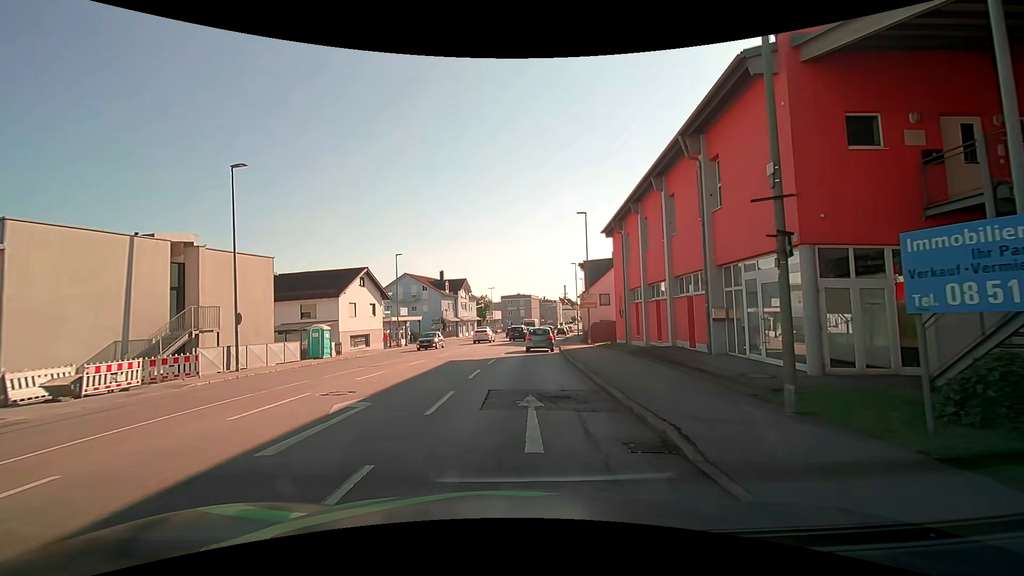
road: tertiary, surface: asphalt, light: Day
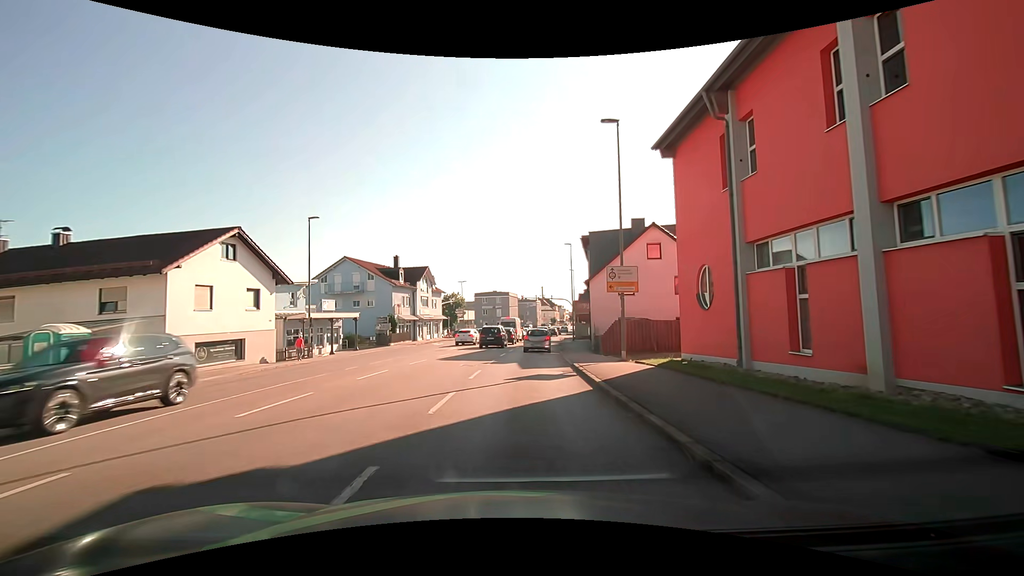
(+0.4, +18.3) m; +3°
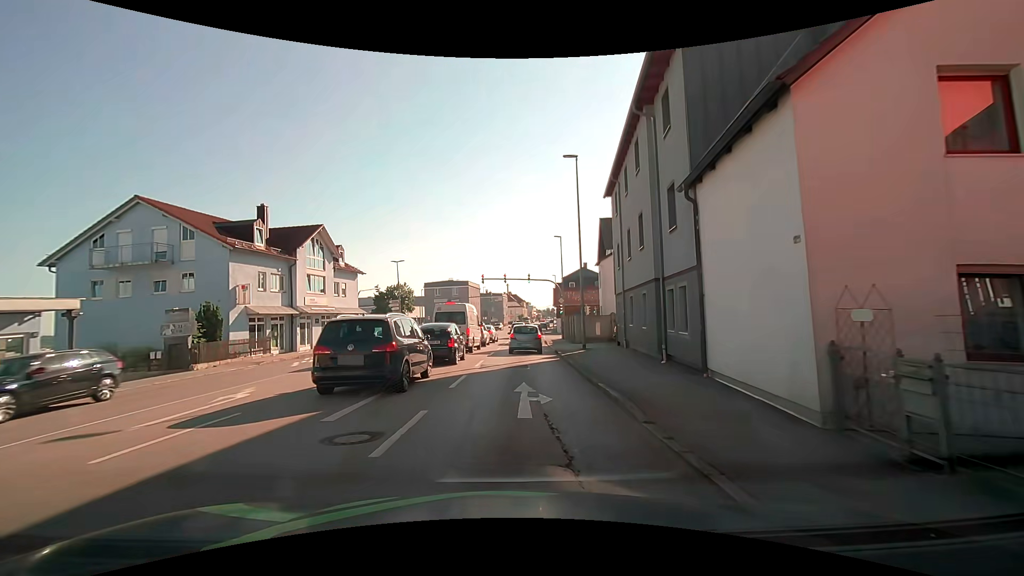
(+1.1, +26.7) m; +4°
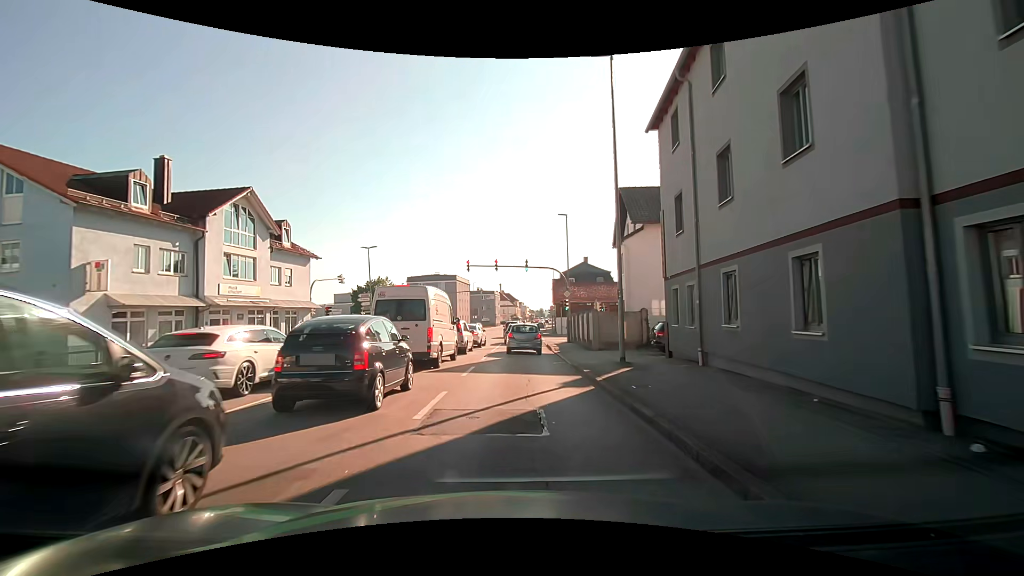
(0.0, +10.2) m; +1°
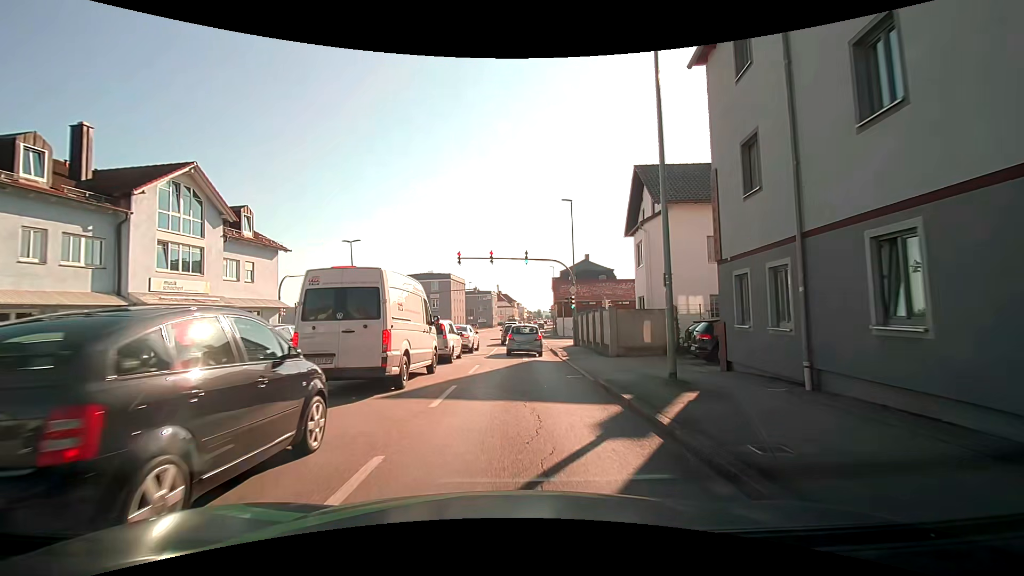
(0.0, +5.0) m; 0°
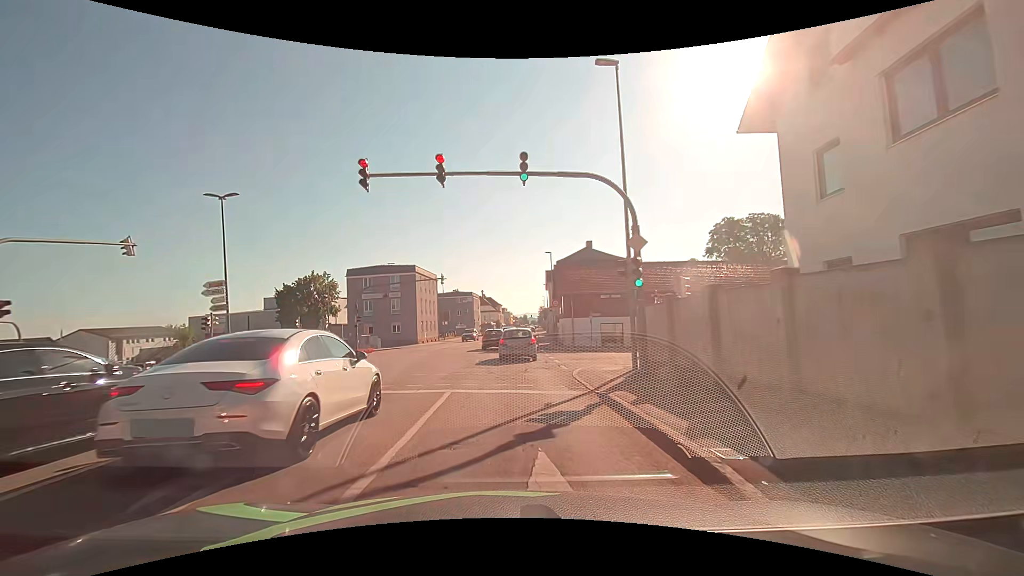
(+0.3, +19.5) m; +3°
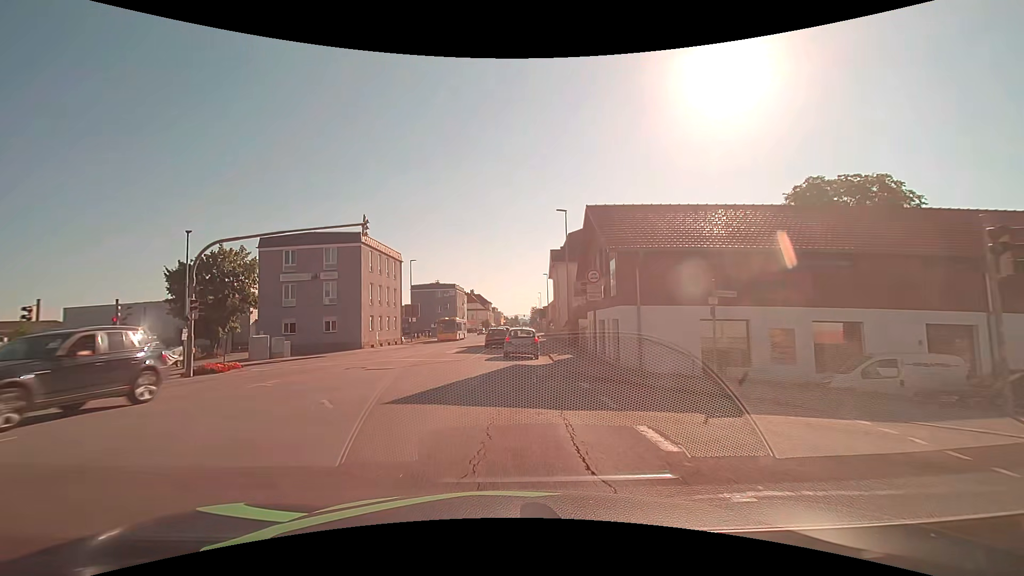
(-0.3, +21.2) m; 0°
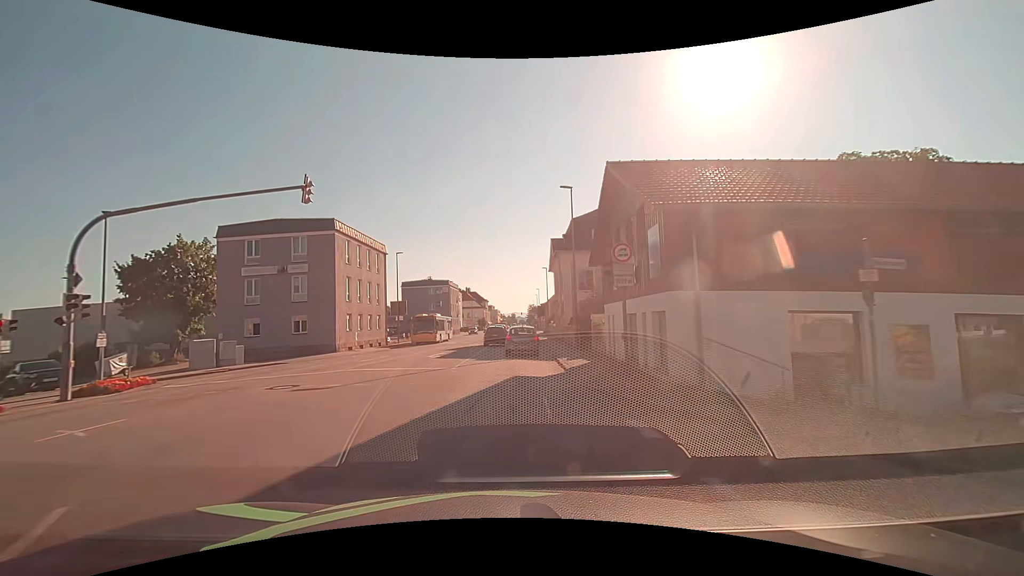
(0.0, +5.7) m; -1°
(0, +10) (+1, +20) (+1, +30) (+1, +40) (+1, +50) (+2, +60) (+2, +70) (+3, +80) (+3, +90) (+4, +100) m
